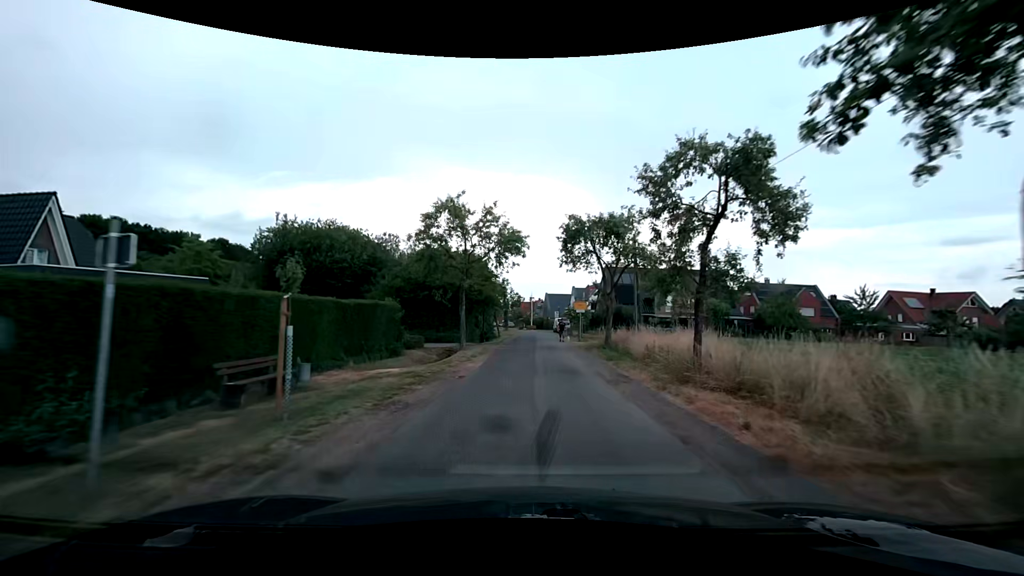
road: residential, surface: asphalt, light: Day
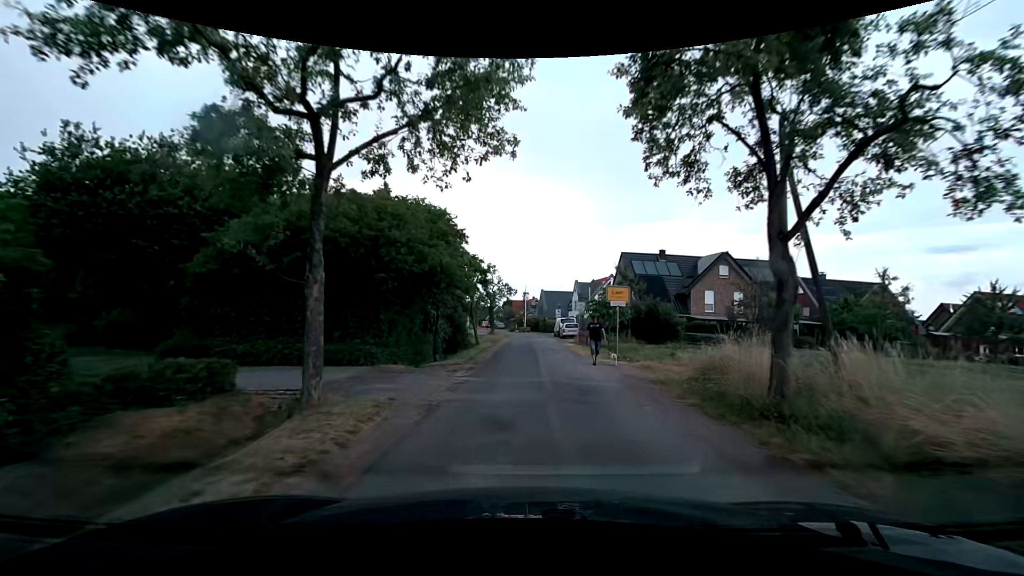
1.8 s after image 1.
(+0.1, +17.2) m; +1°
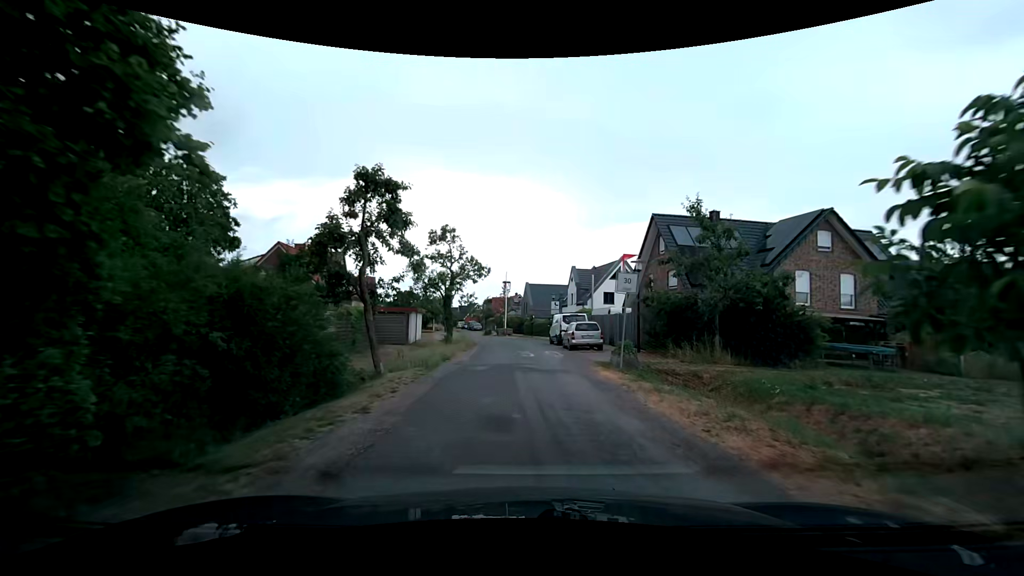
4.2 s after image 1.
(+0.3, +20.0) m; +2°
(0, +10) (0, +20) (0, +30) (-1, +40) (-4, +50) (-6, +59) (-6, +69) (+1, +76) (+11, +78) (+21, +79) m
